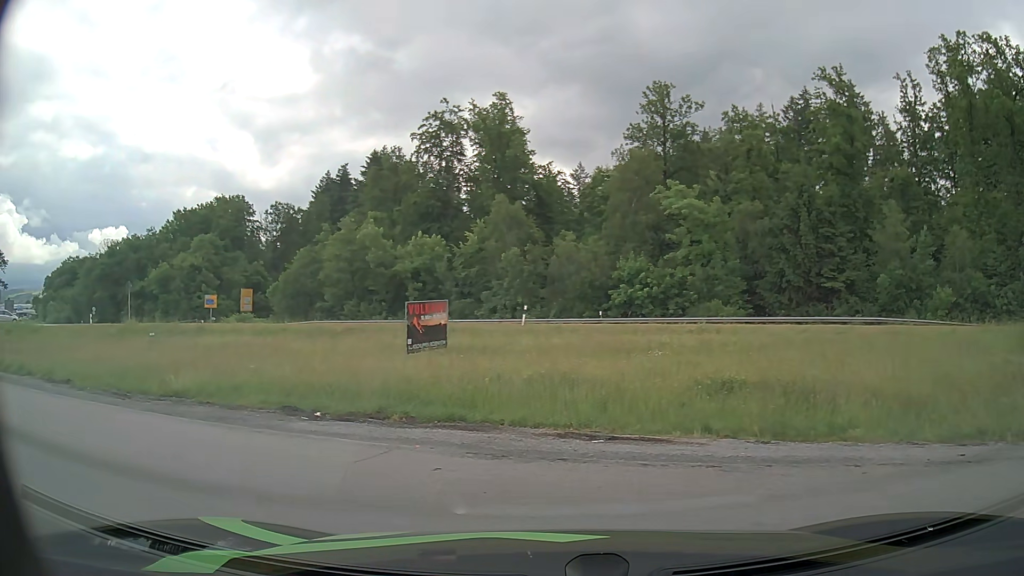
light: Day
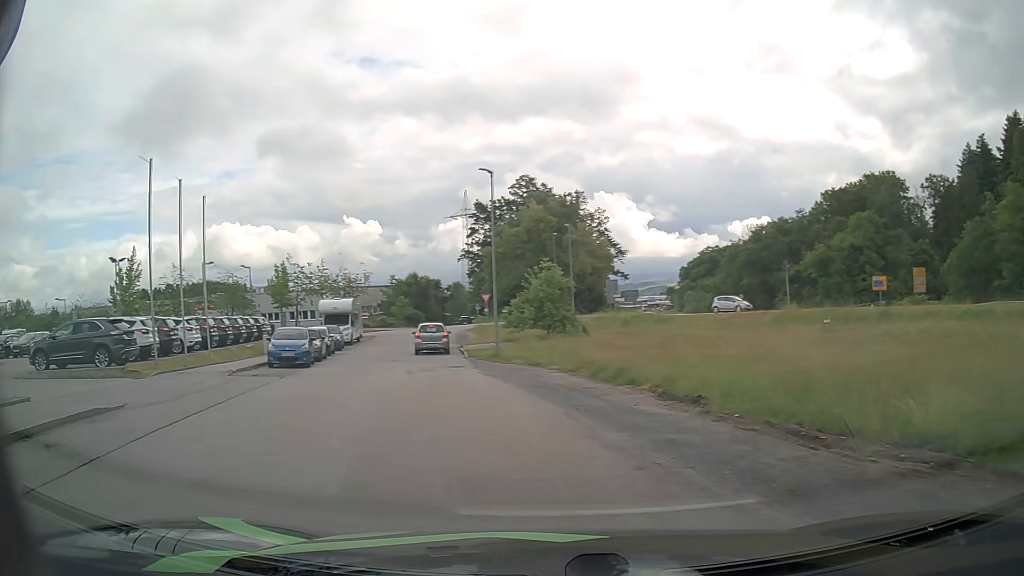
(-4.0, +7.8) m; -55°
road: residential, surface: asphalt
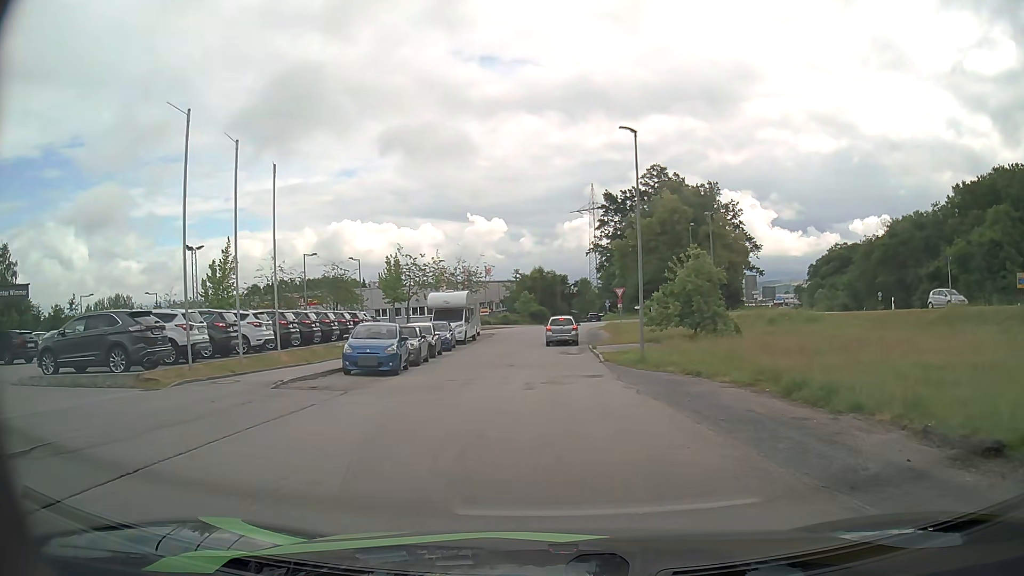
(-0.7, +5.9) m; -10°
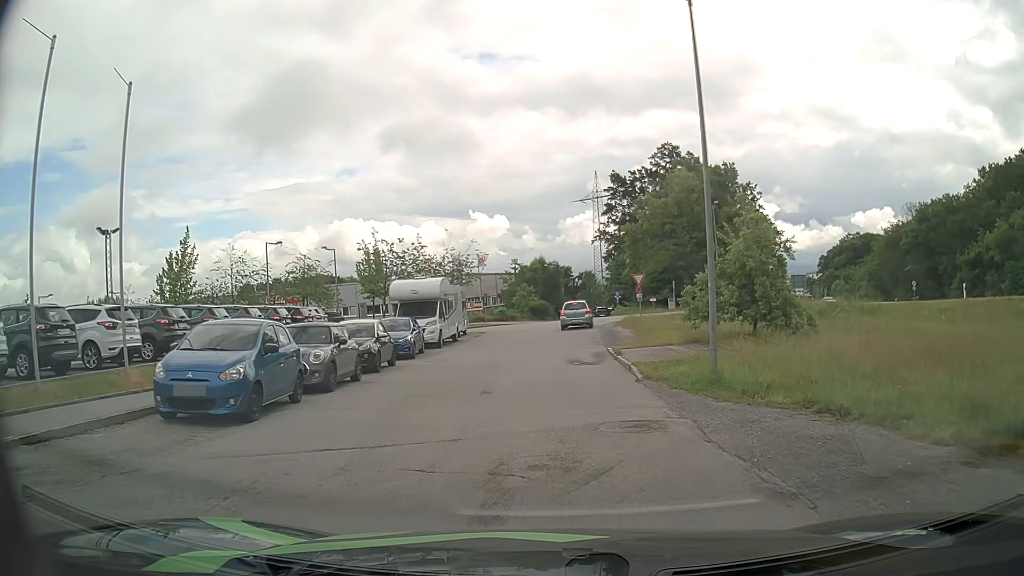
(0.0, +9.9) m; 0°
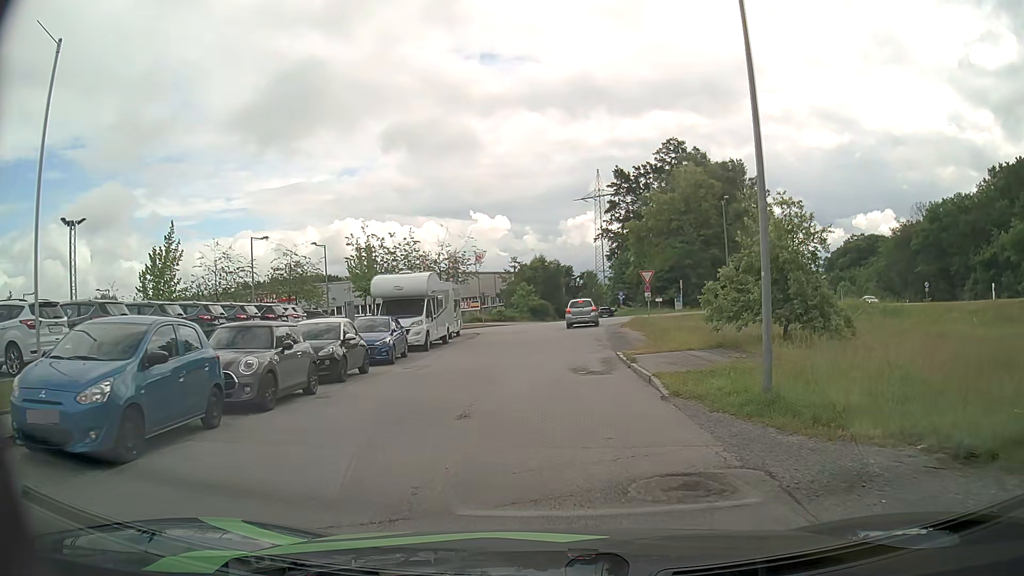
(0.0, +3.3) m; 0°
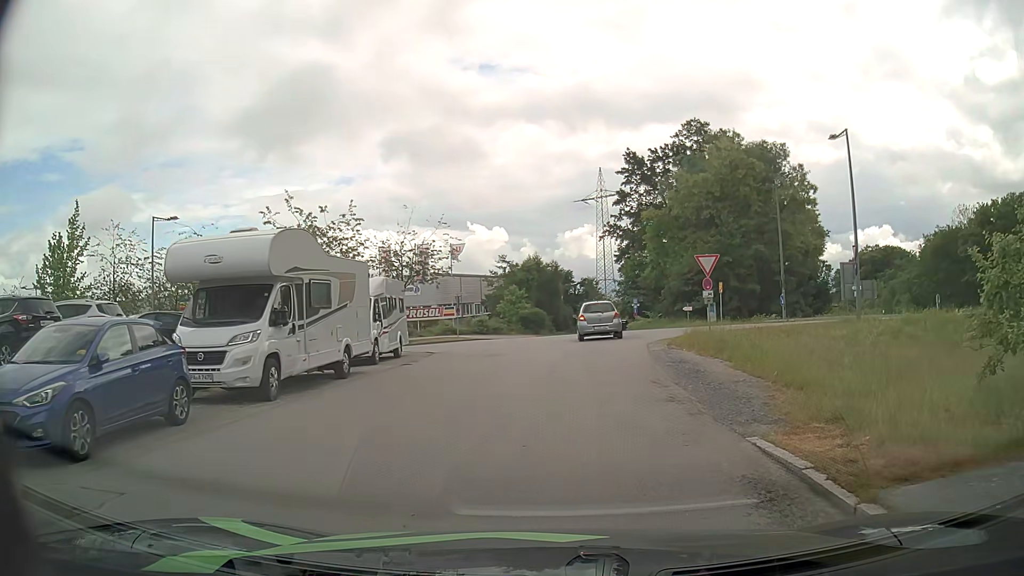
(0.0, +14.8) m; 0°
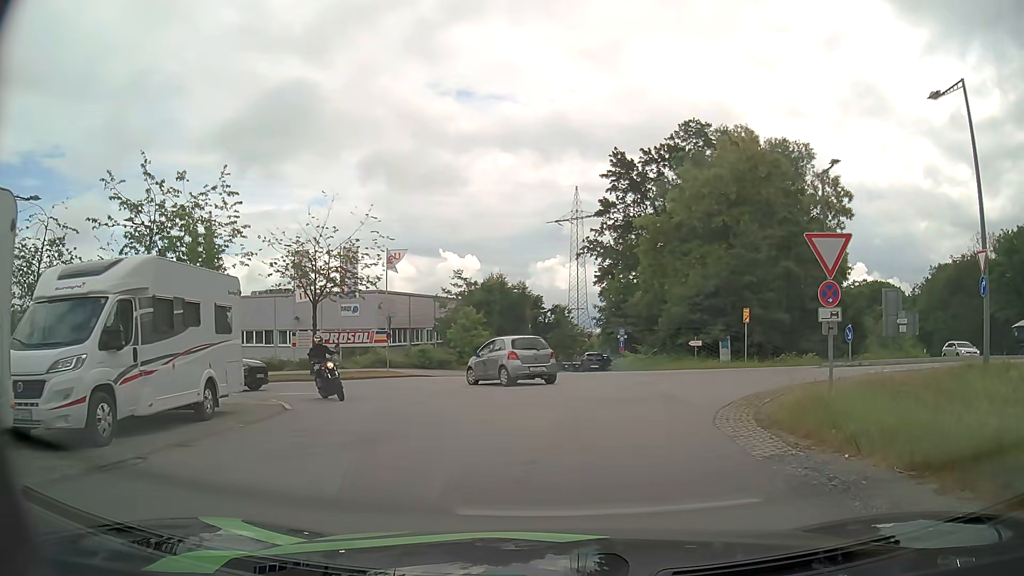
(+0.4, +12.2) m; +2°
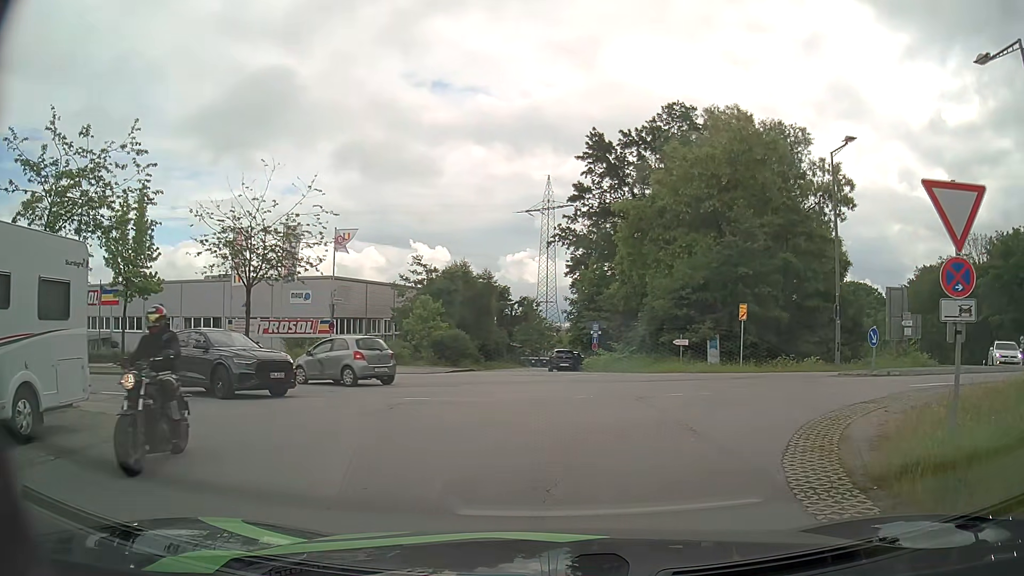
(+0.1, +4.5) m; +2°
